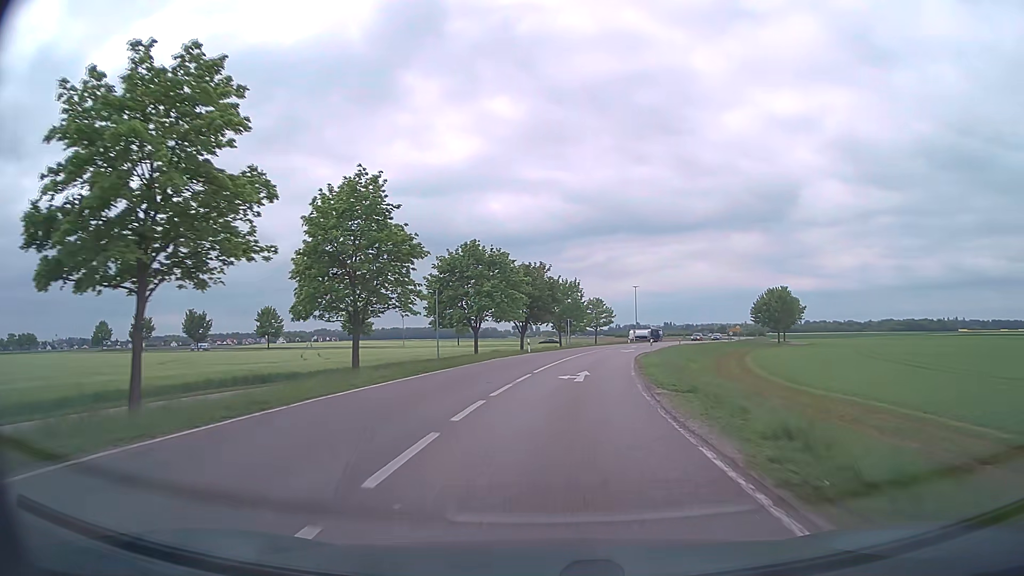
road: secondary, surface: asphalt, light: Day
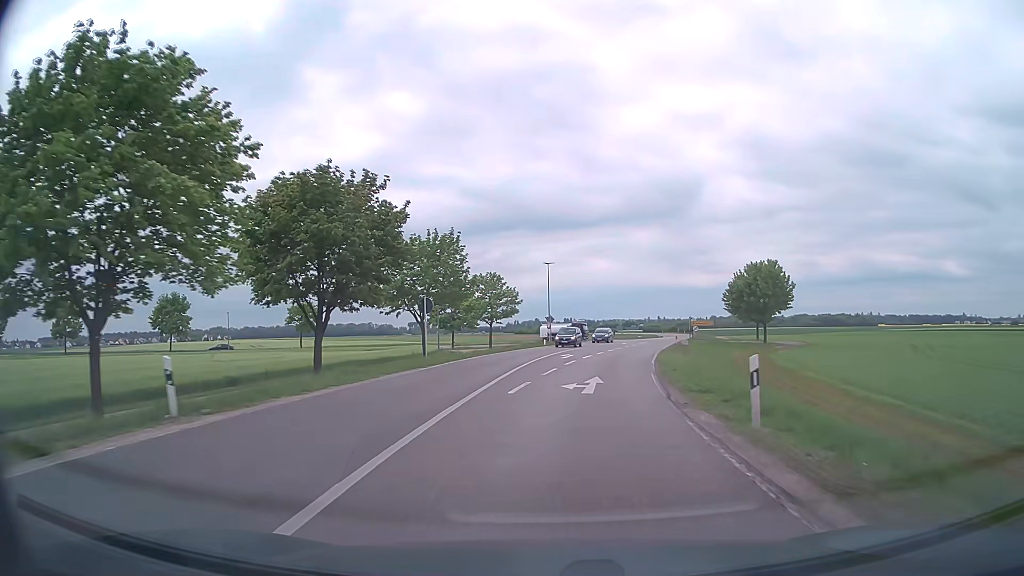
(+3.1, +38.4) m; +9°
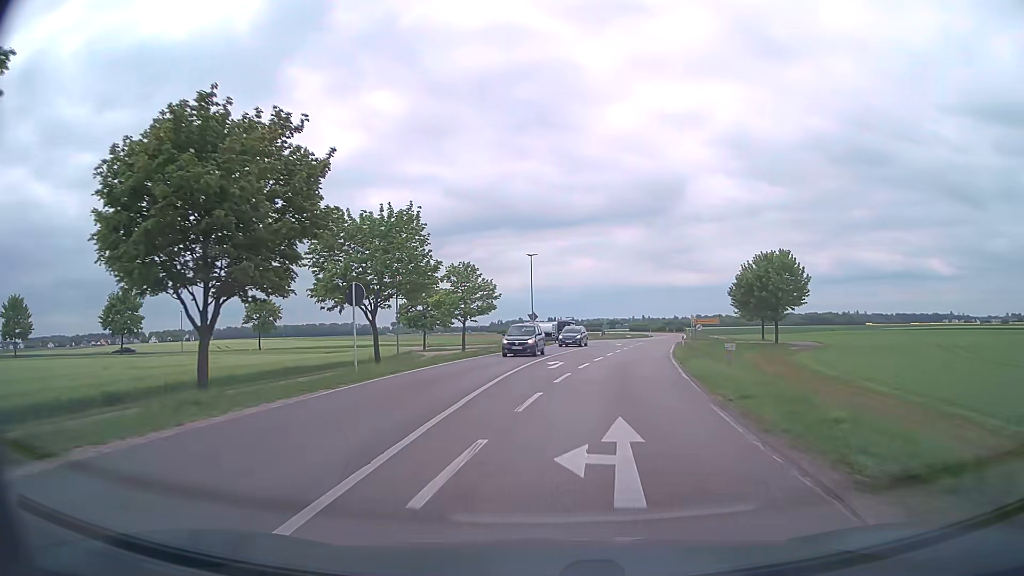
(+0.1, +9.3) m; +1°
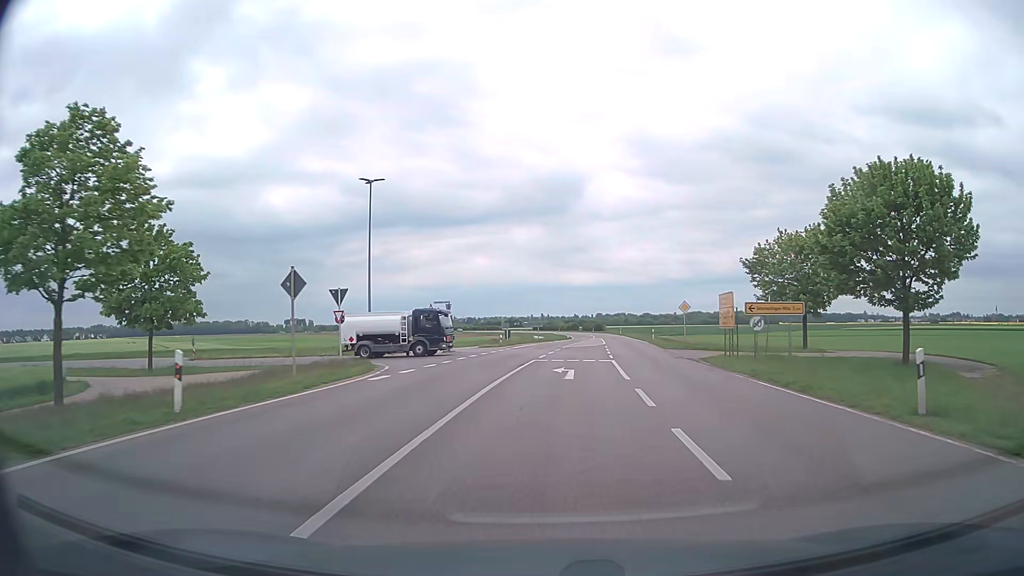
(+2.7, +40.5) m; +9°
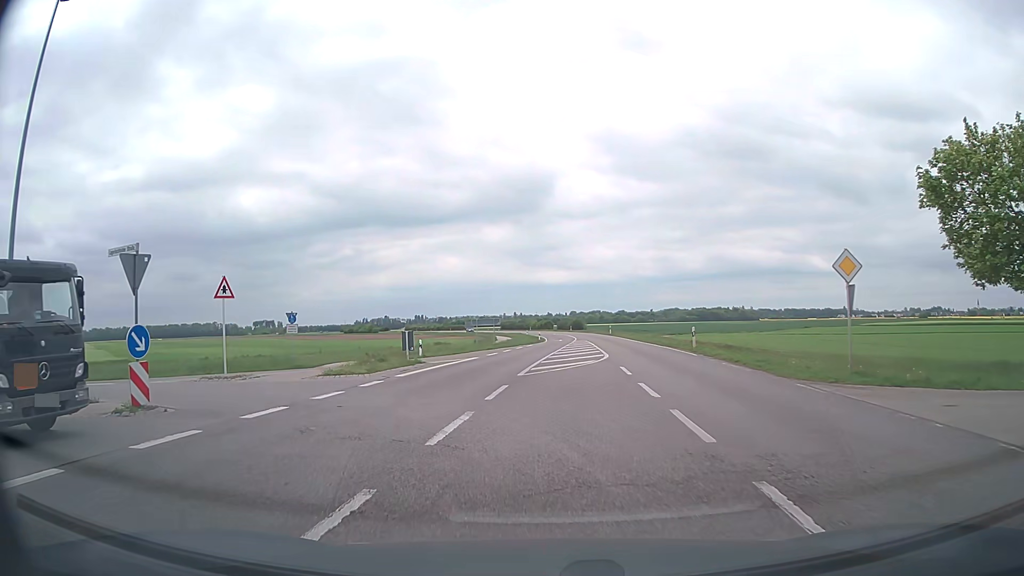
(+1.2, +27.7) m; +3°
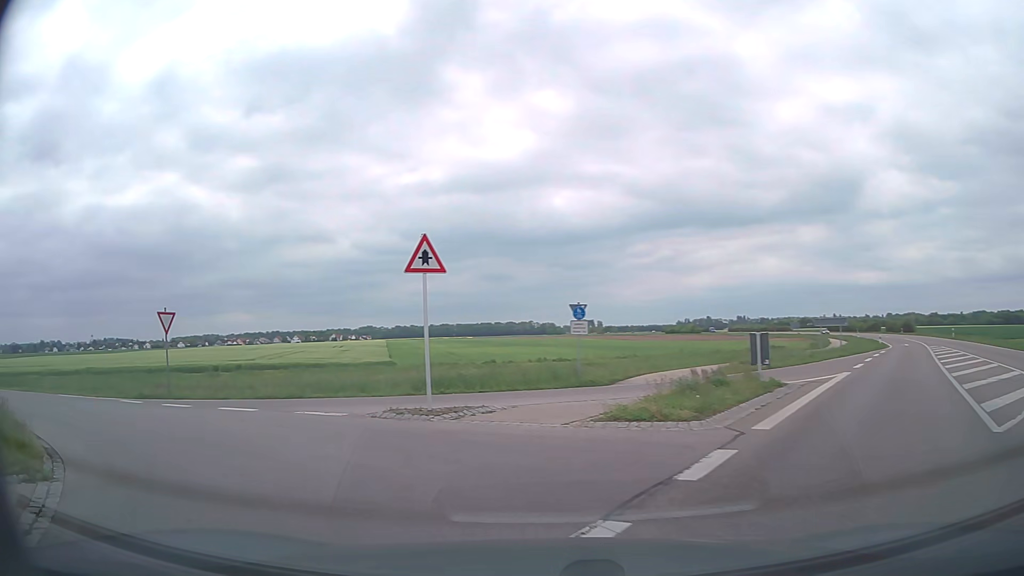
(-1.8, +9.8) m; -27°
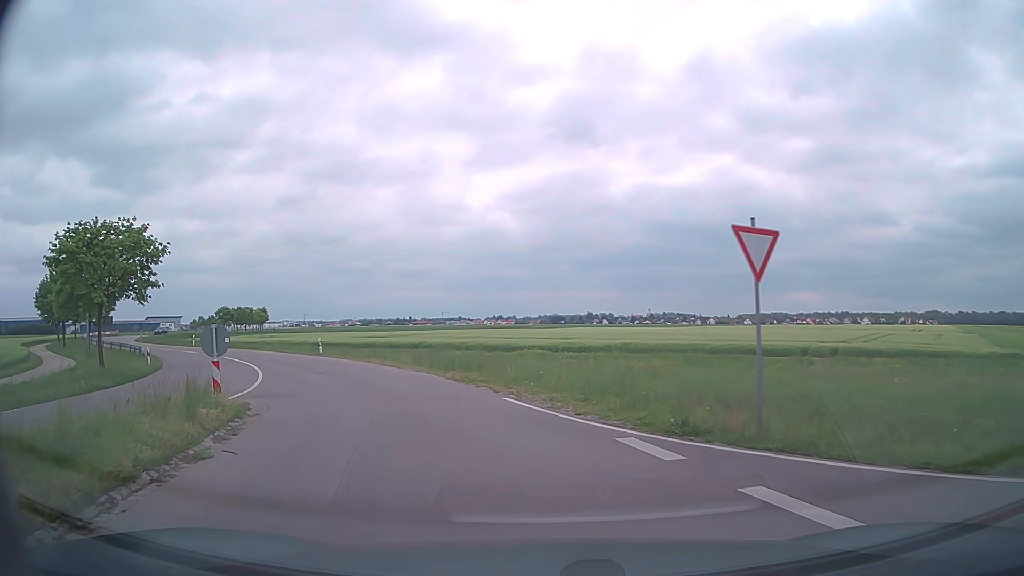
(-6.2, +11.9) m; -49°
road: tertiary
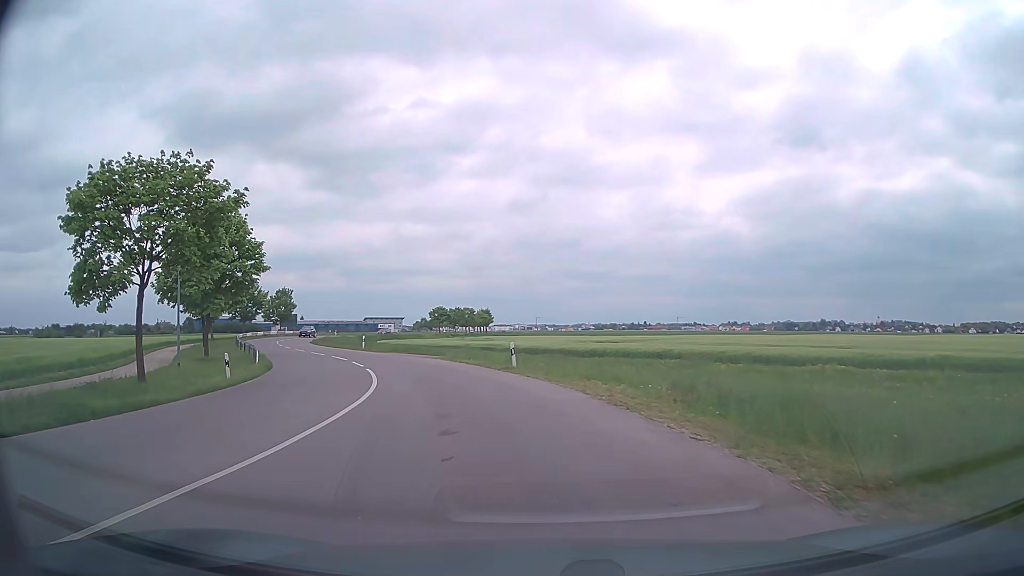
(-2.7, +14.2) m; -20°
(-1, +10) (-3, +20) (-6, +29) (-10, +38) (-14, +47) (-19, +56) (-24, +65) (-28, +74) (-30, +84) (-32, +94) m
